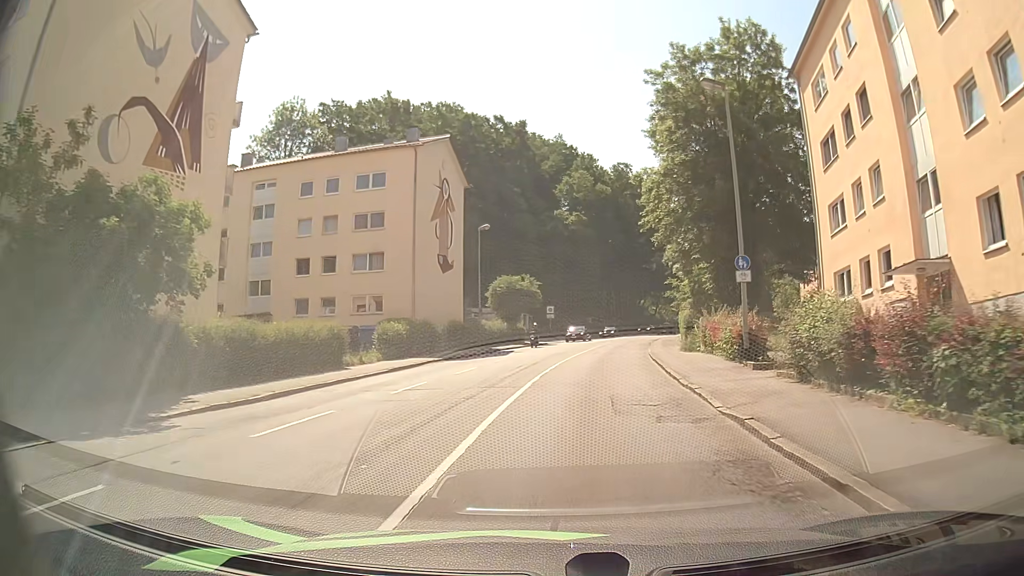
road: tertiary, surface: asphalt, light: Day
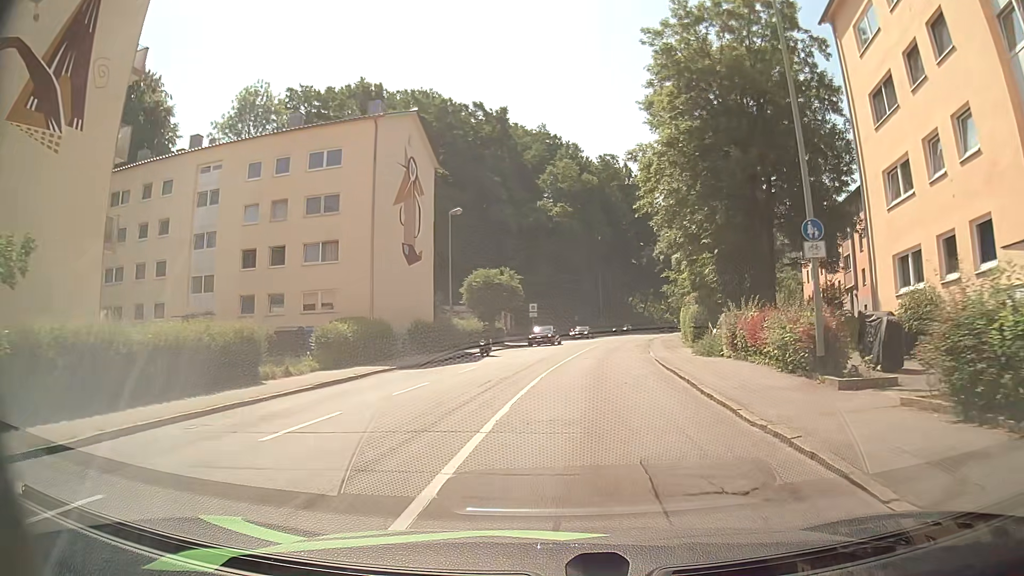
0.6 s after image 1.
(+0.1, +6.2) m; +1°
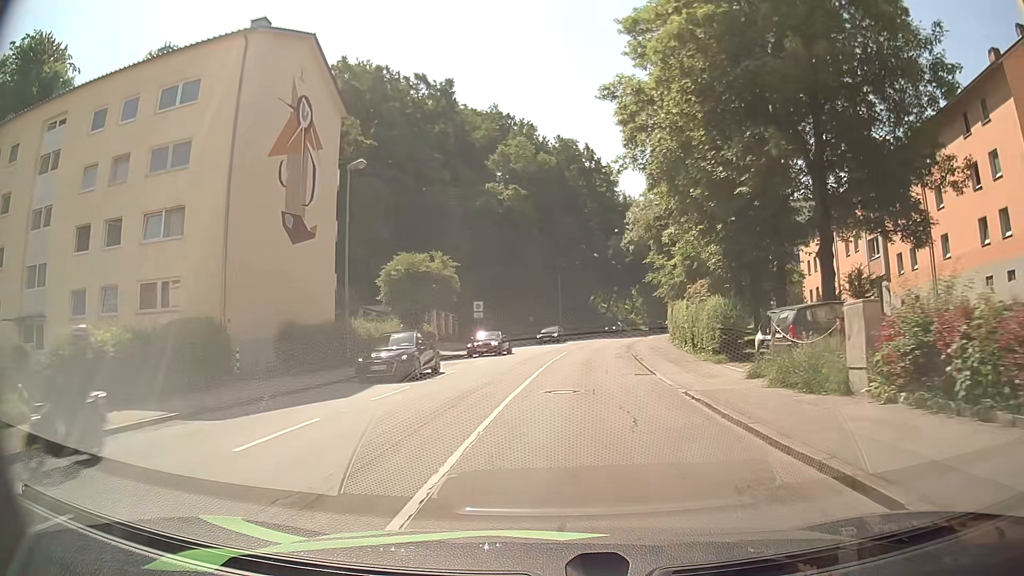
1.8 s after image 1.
(+0.6, +12.5) m; +5°
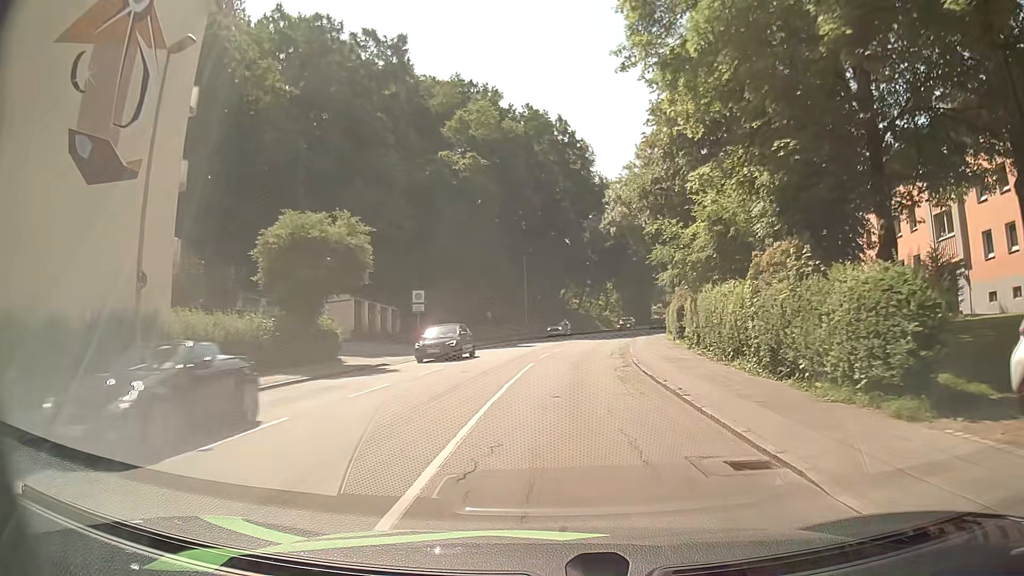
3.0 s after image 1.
(0.0, +12.7) m; +1°
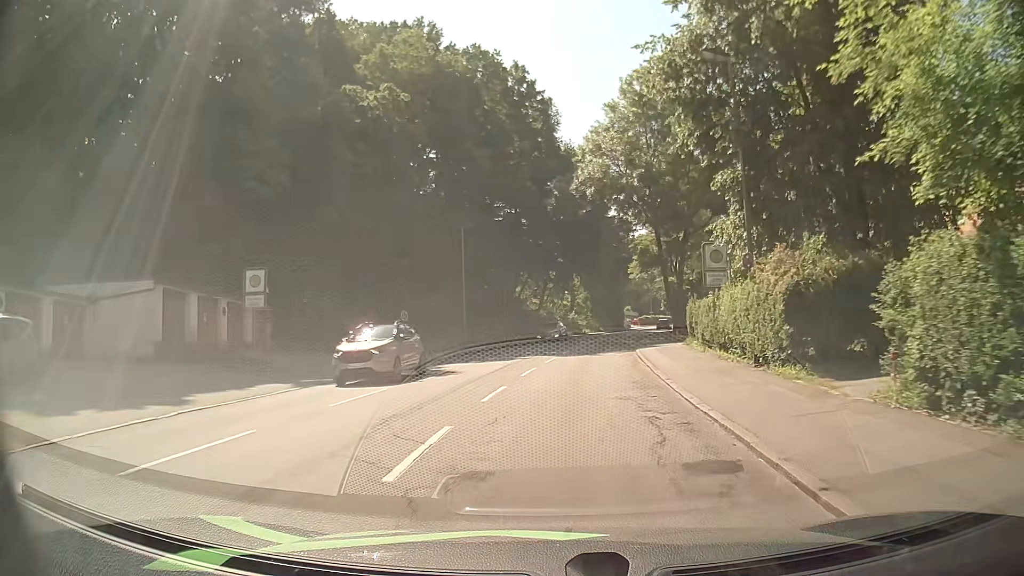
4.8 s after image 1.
(+0.7, +19.3) m; +3°
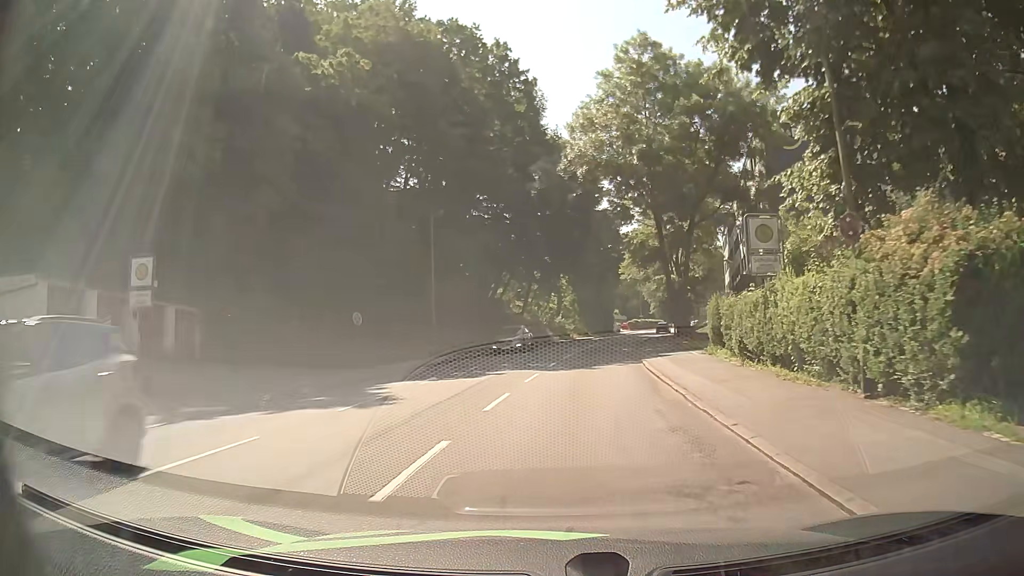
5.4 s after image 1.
(+0.1, +6.5) m; +1°
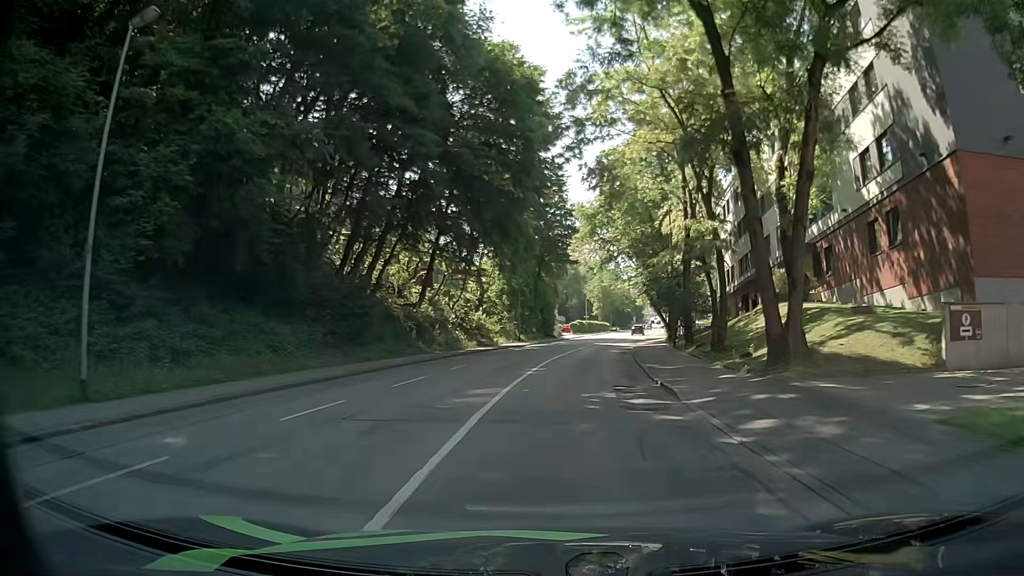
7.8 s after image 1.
(+1.4, +26.1) m; +6°
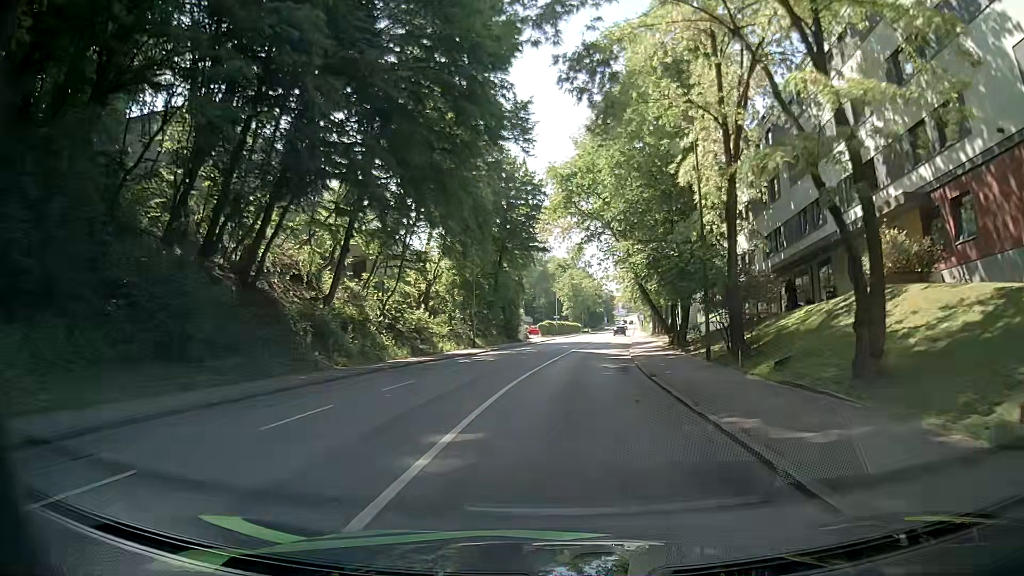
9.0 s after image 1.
(+0.2, +13.3) m; +1°
(0, +10) (+1, +20) (+2, +30) (+4, +40) (+5, +50) (+6, +60) (+8, +69) (+9, +79) (+11, +89) (+12, +99) m
